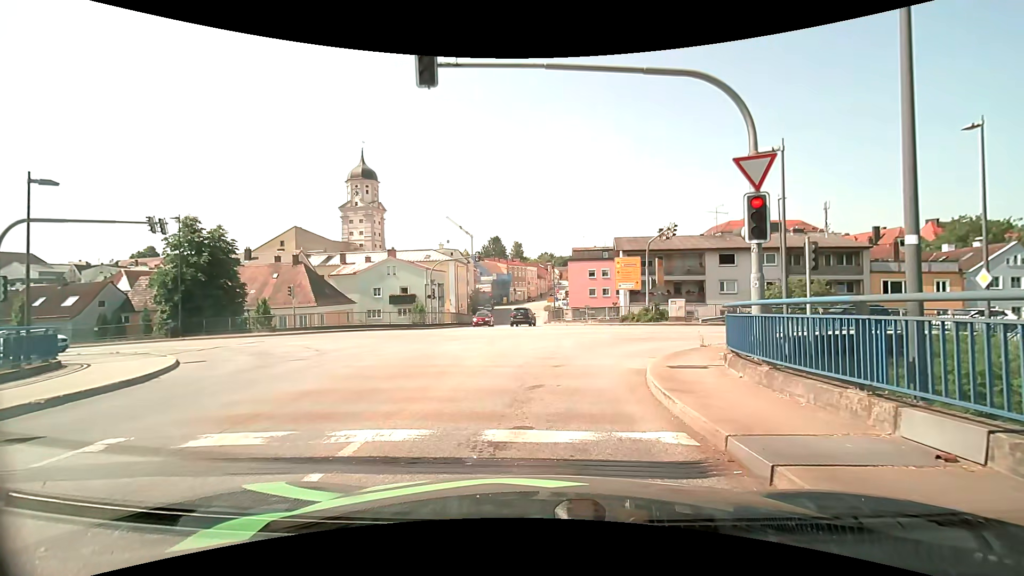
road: secondary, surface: asphalt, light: Day
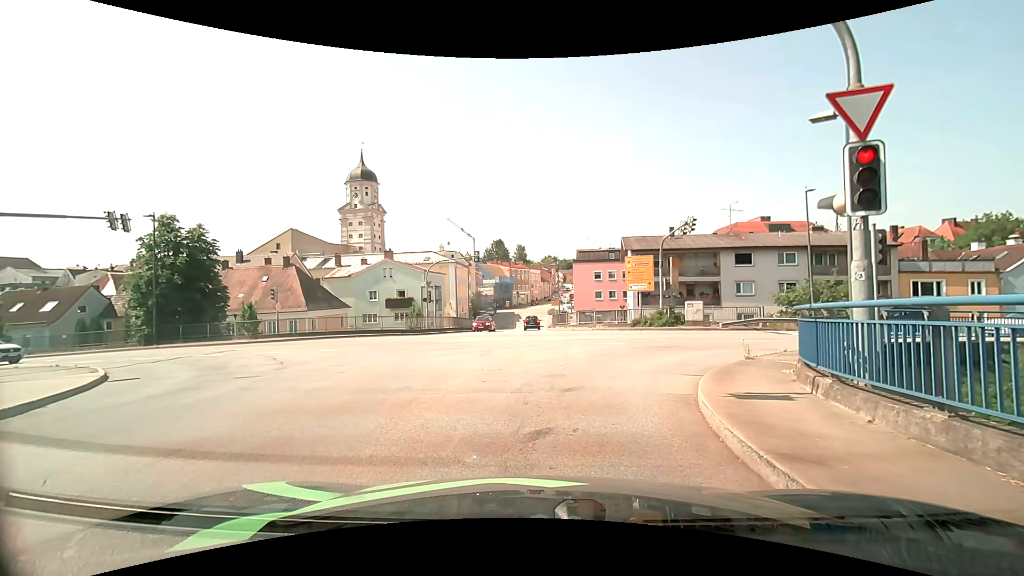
(0.0, +2.9) m; 0°
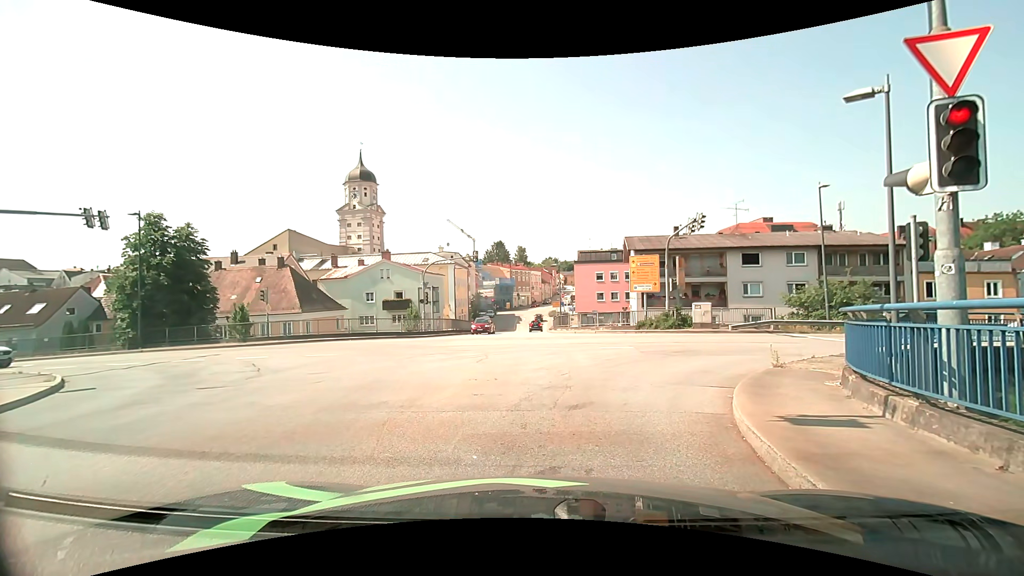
(0.0, +1.4) m; 0°
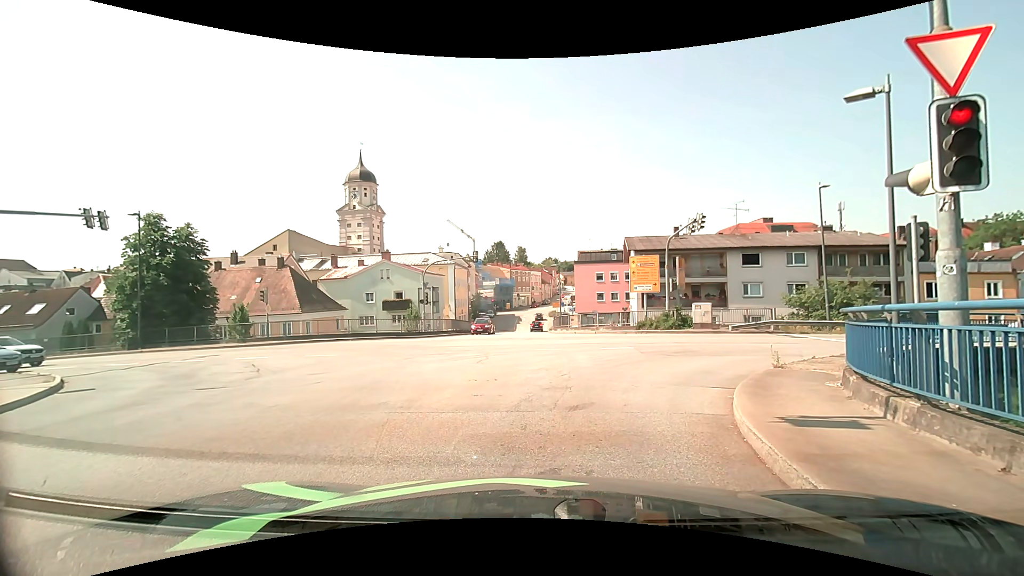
(0.0, +0.1) m; 0°
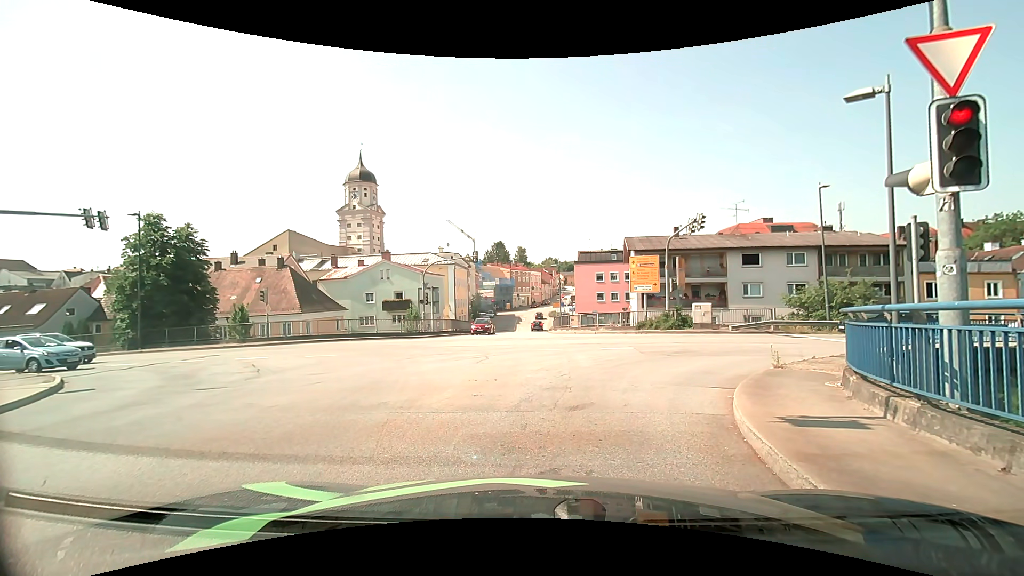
(0.0, 0.0) m; 0°
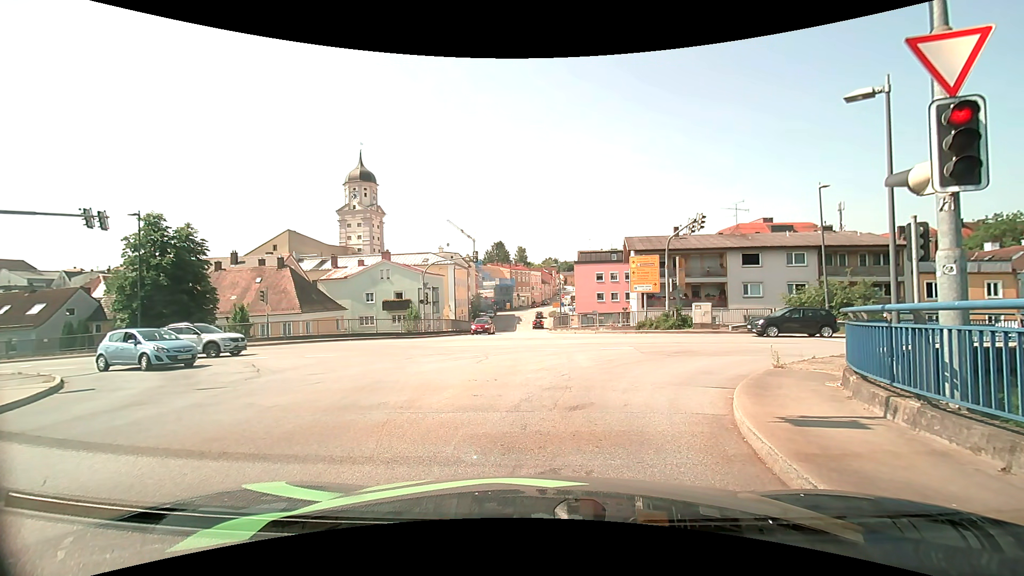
(0.0, 0.0) m; 0°
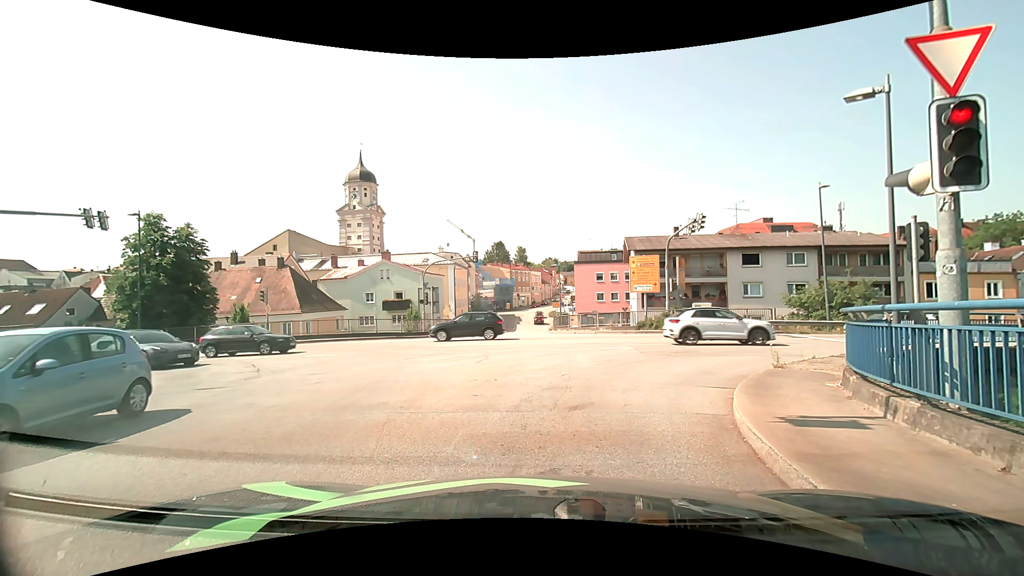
(0.0, 0.0) m; 0°
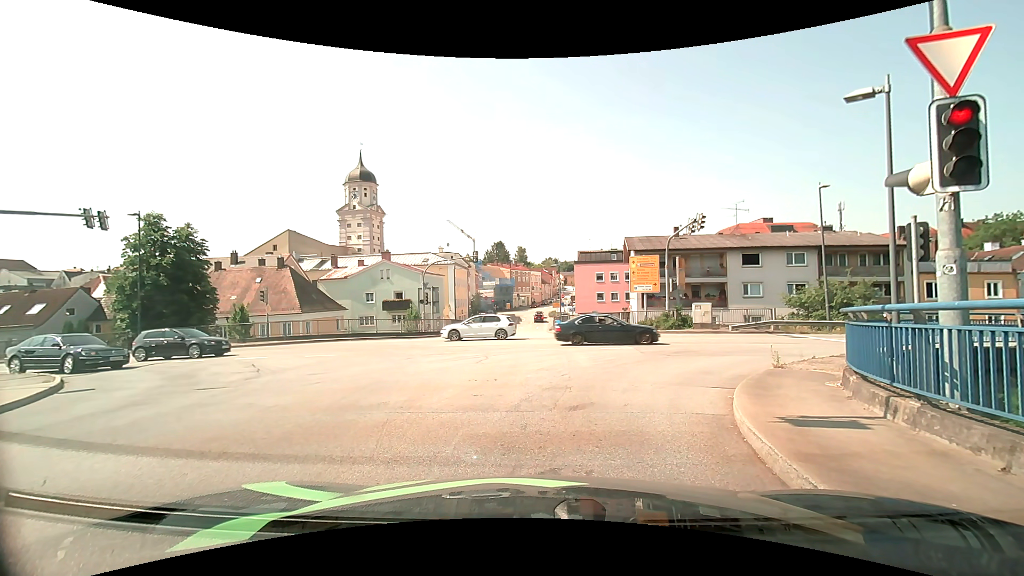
(0.0, 0.0) m; 0°
